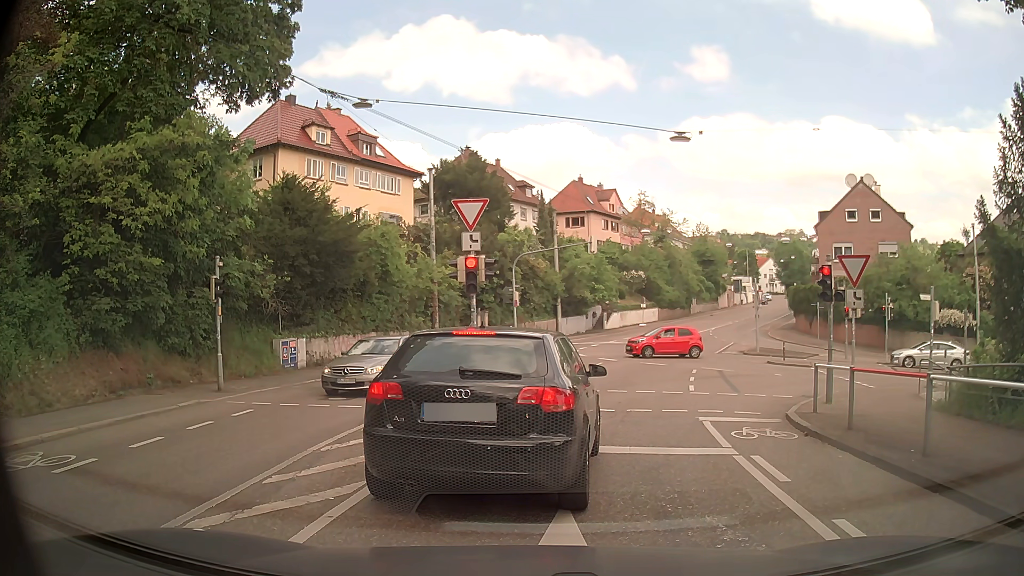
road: secondary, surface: asphalt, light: Day
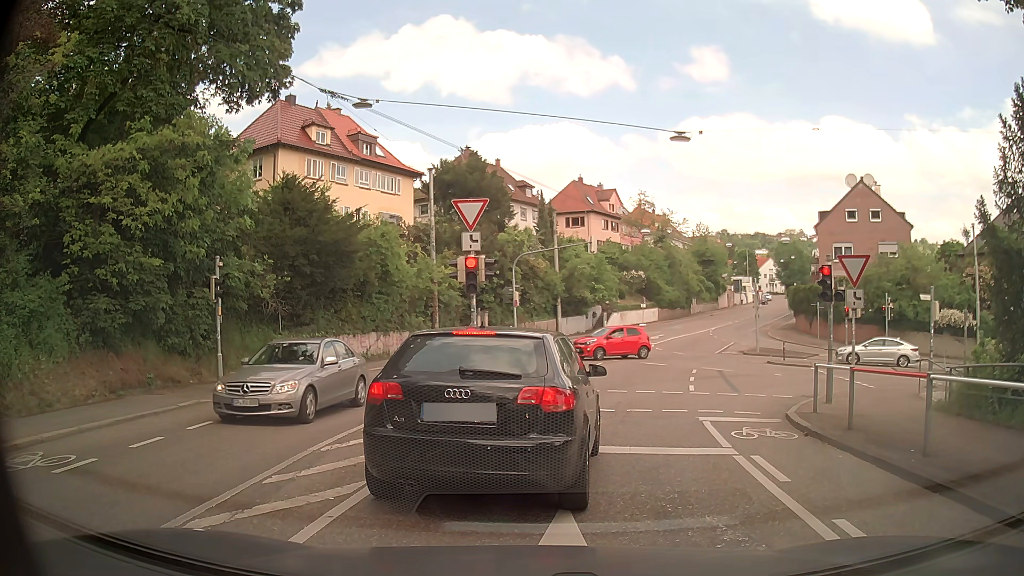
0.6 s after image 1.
(0.0, 0.0) m; 0°
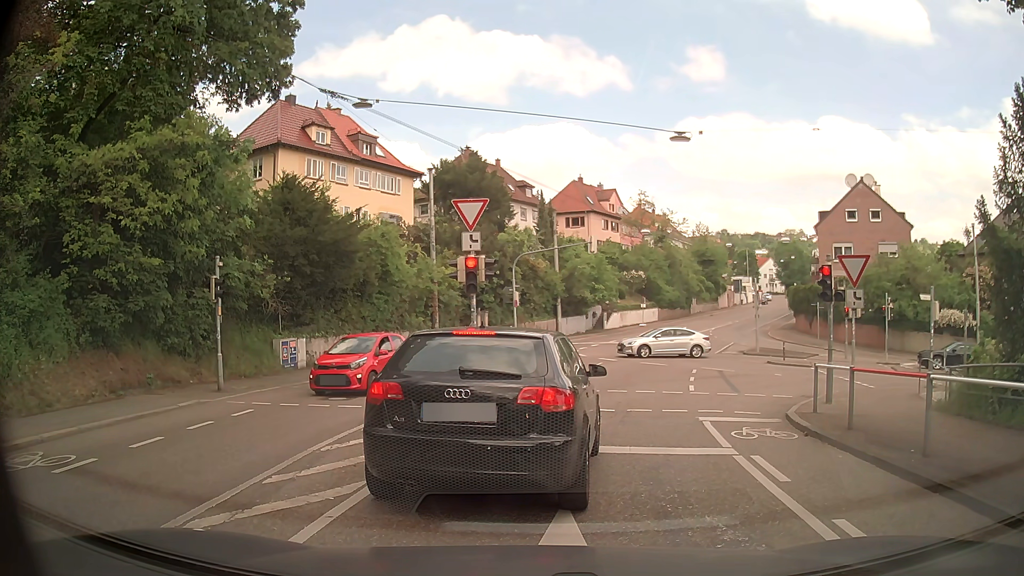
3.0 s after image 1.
(0.0, 0.0) m; 0°
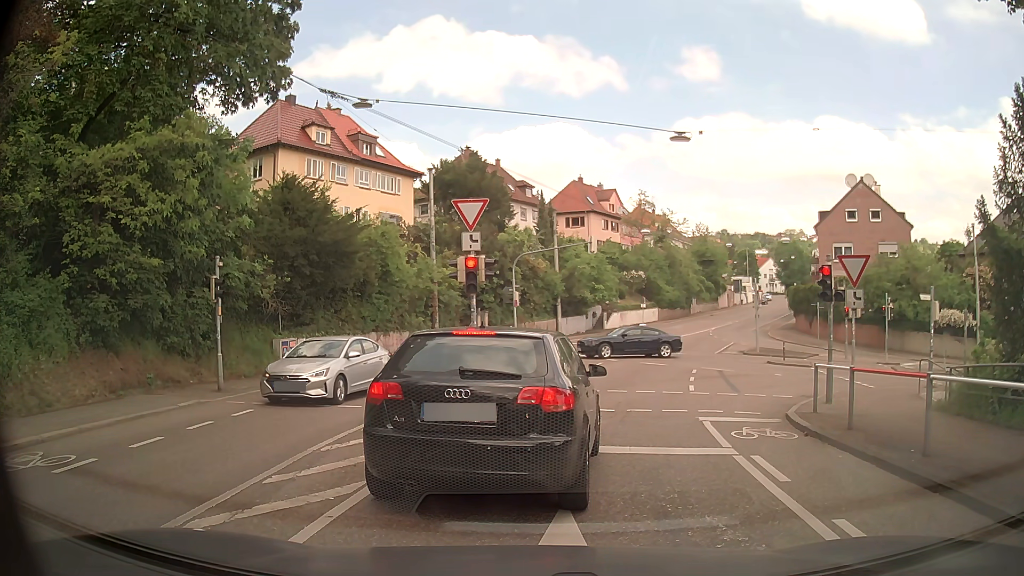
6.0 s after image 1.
(0.0, 0.0) m; 0°
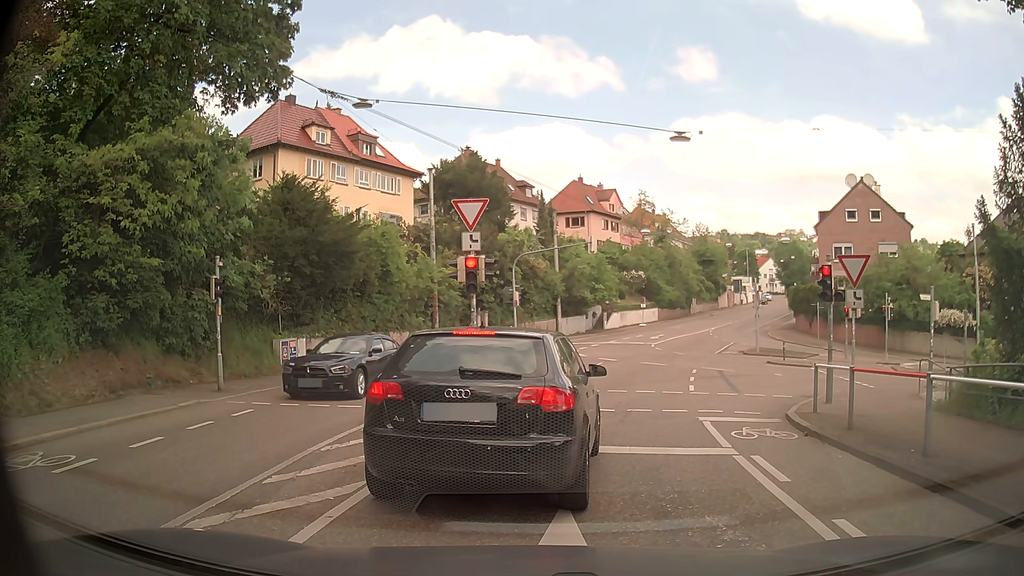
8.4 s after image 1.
(0.0, 0.0) m; 0°
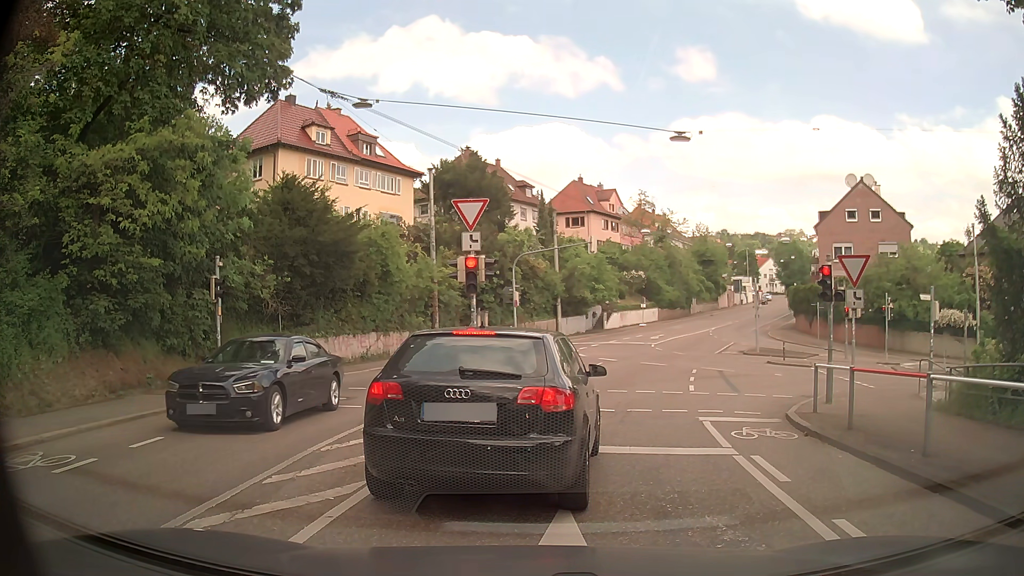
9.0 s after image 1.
(0.0, 0.0) m; 0°
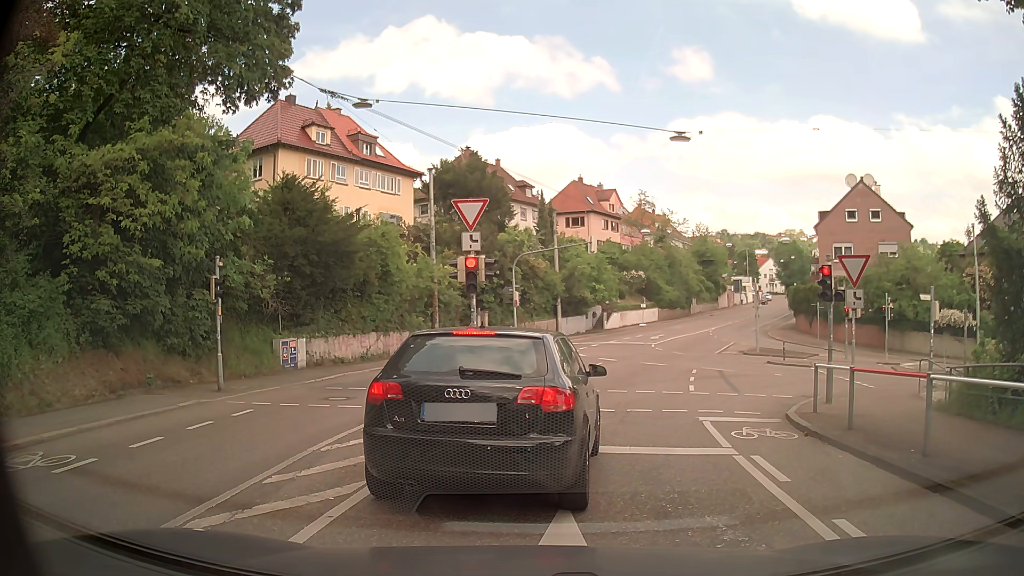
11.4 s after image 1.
(0.0, 0.0) m; 0°
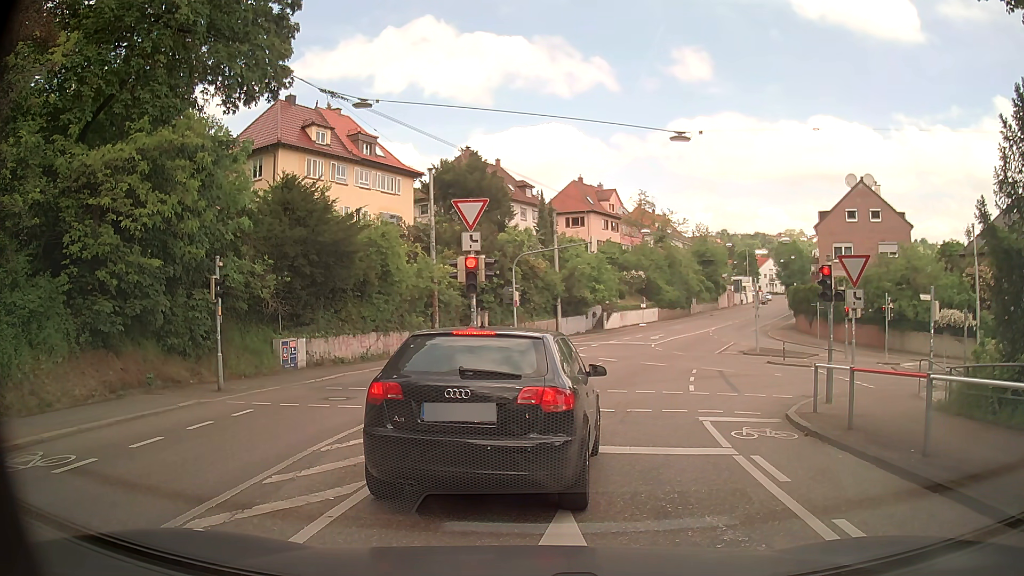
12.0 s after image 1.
(0.0, 0.0) m; 0°
(0, +10) (+2, +20) (+4, +30) (+7, +39) (+11, +48) (+15, +57) (+20, +66) (+24, +75) (+29, +84) (+34, +93) m
